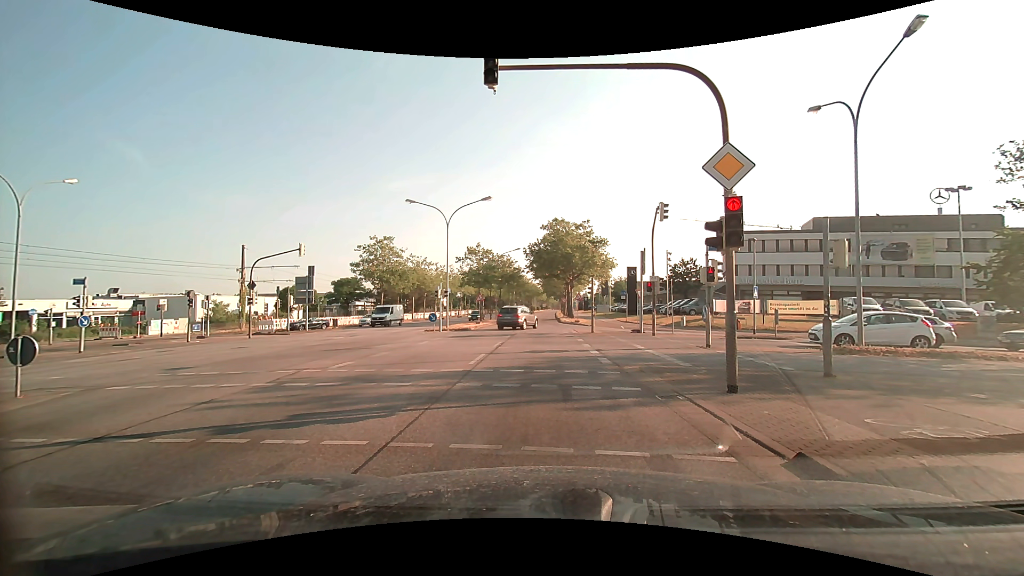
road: primary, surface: asphalt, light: Day
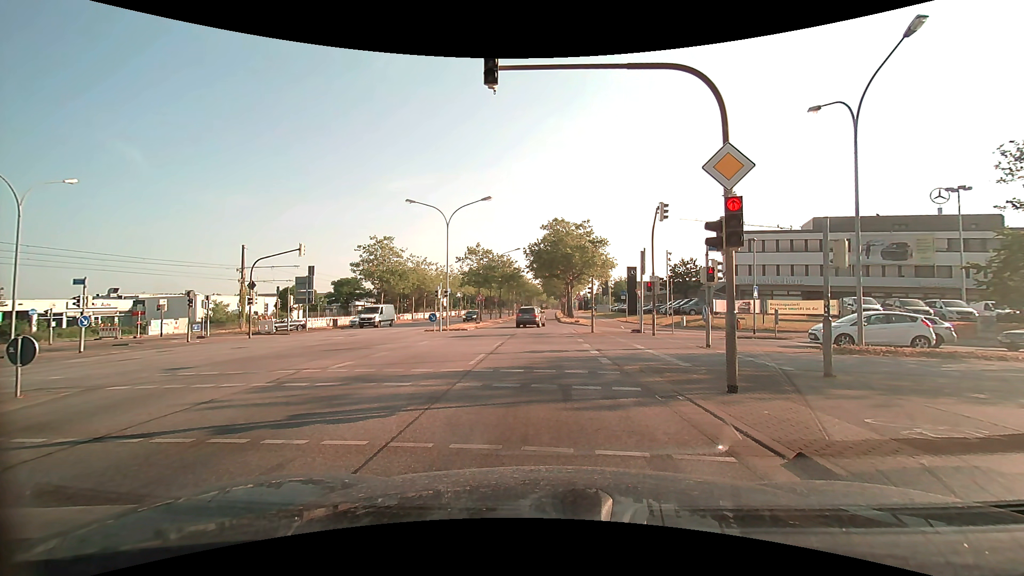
(0.0, 0.0) m; 0°
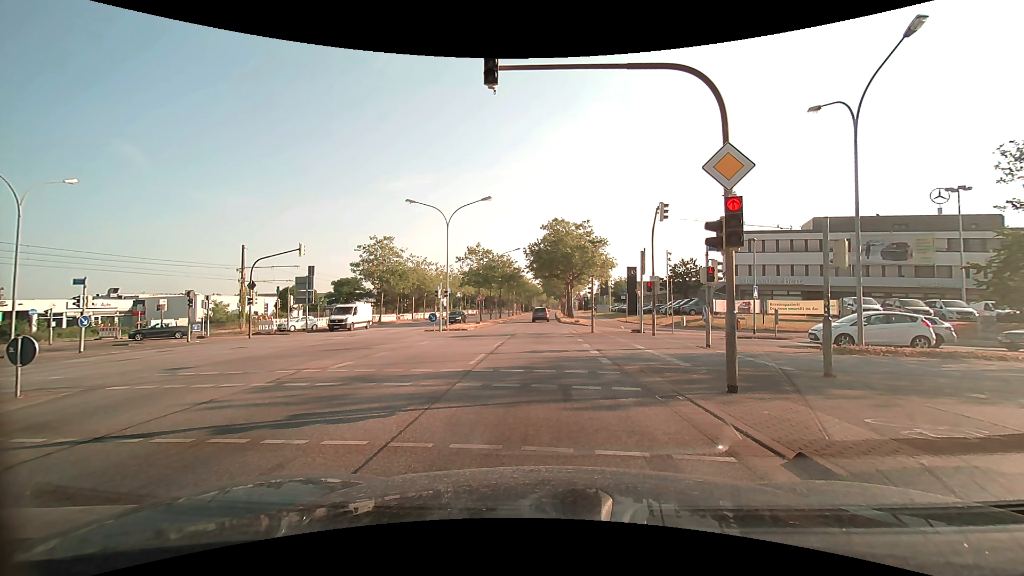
(0.0, 0.0) m; 0°
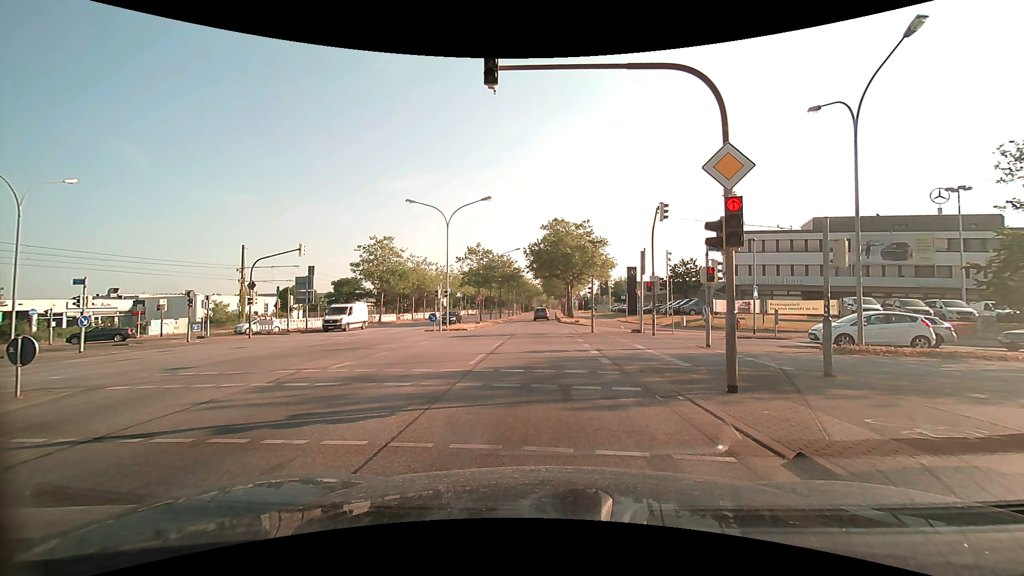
(0.0, 0.0) m; 0°
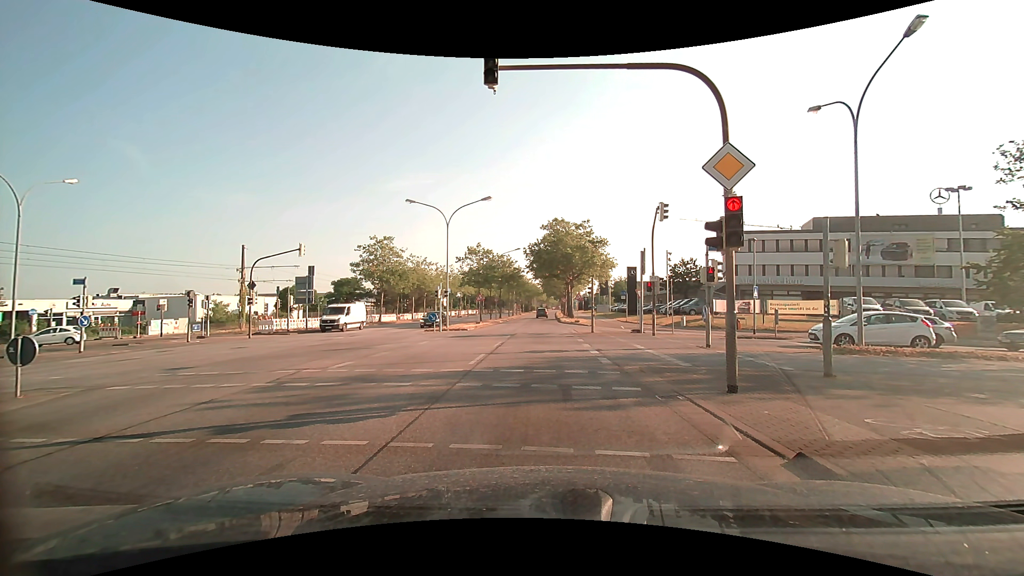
(0.0, 0.0) m; 0°
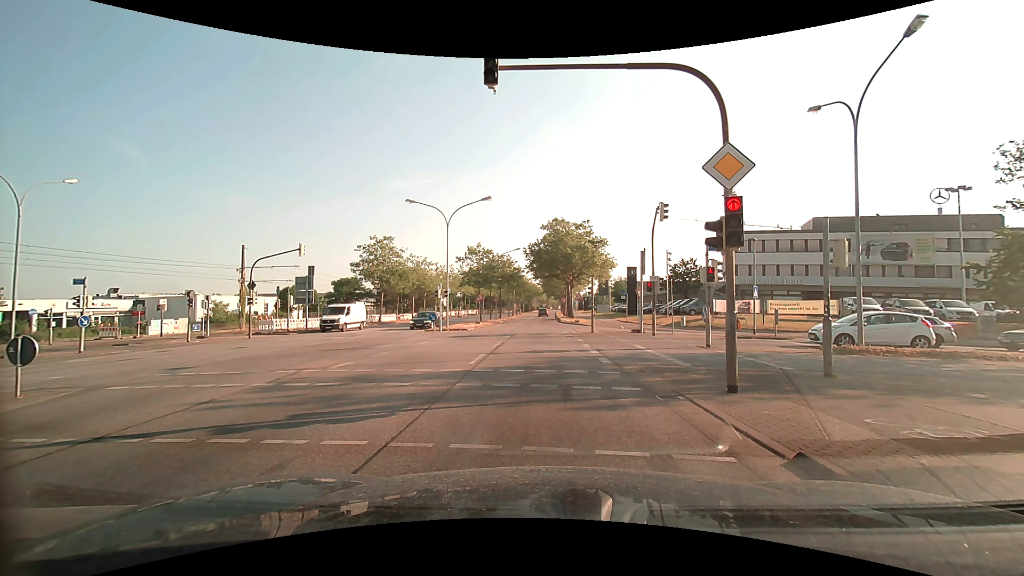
(0.0, 0.0) m; 0°
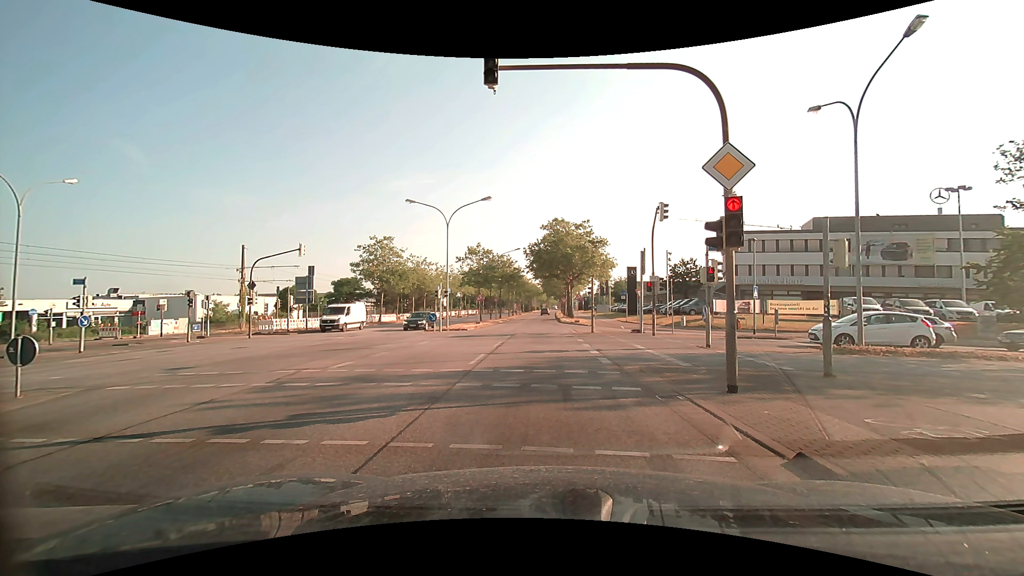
(0.0, 0.0) m; 0°
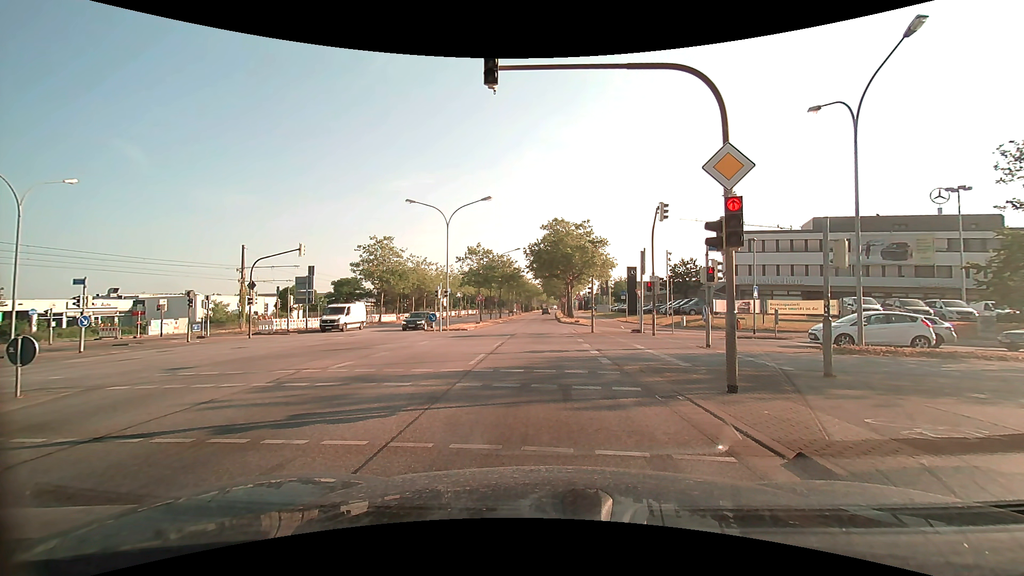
(0.0, 0.0) m; 0°
